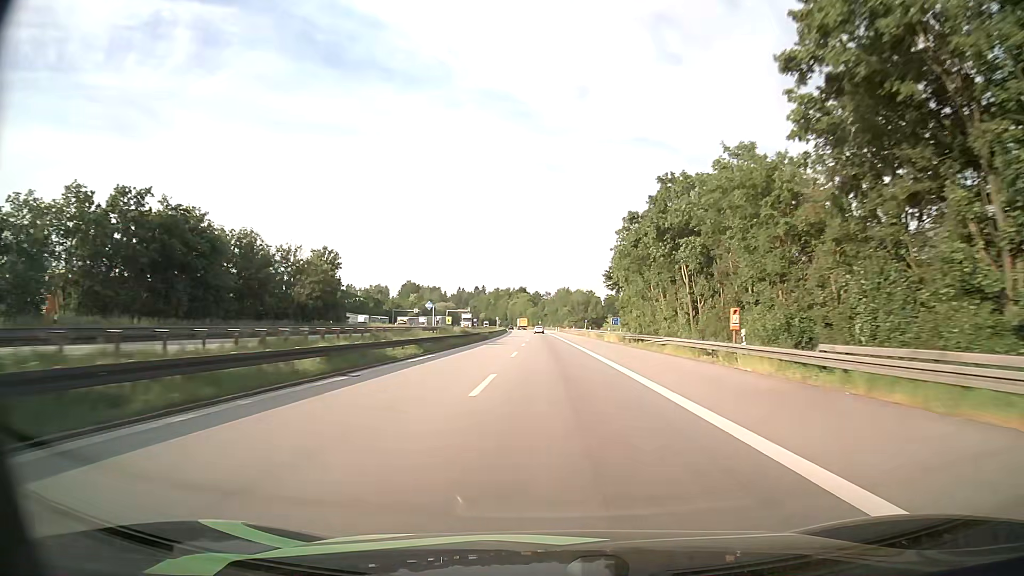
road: motorway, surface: asphalt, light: Day
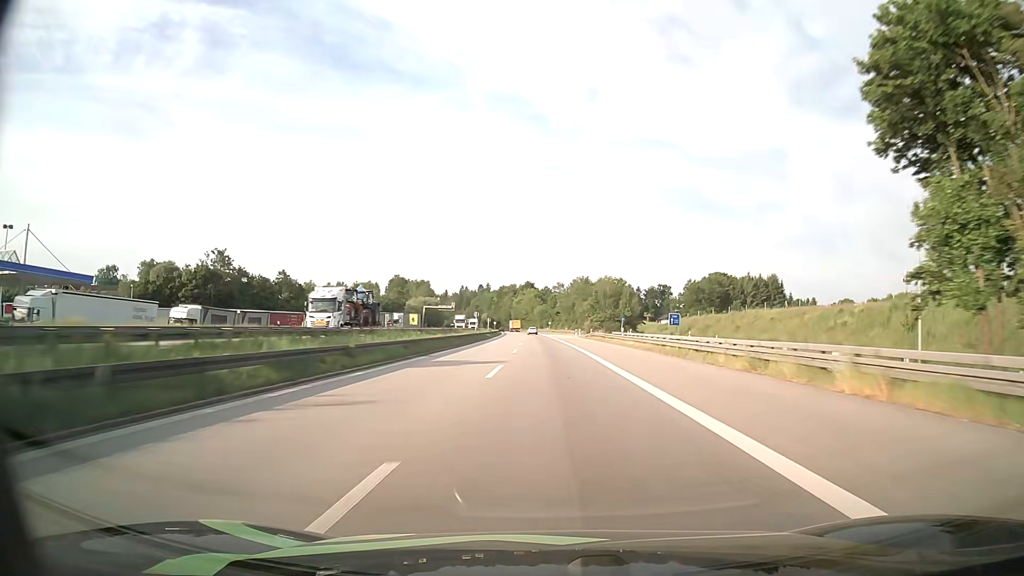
(-0.3, +66.5) m; -1°
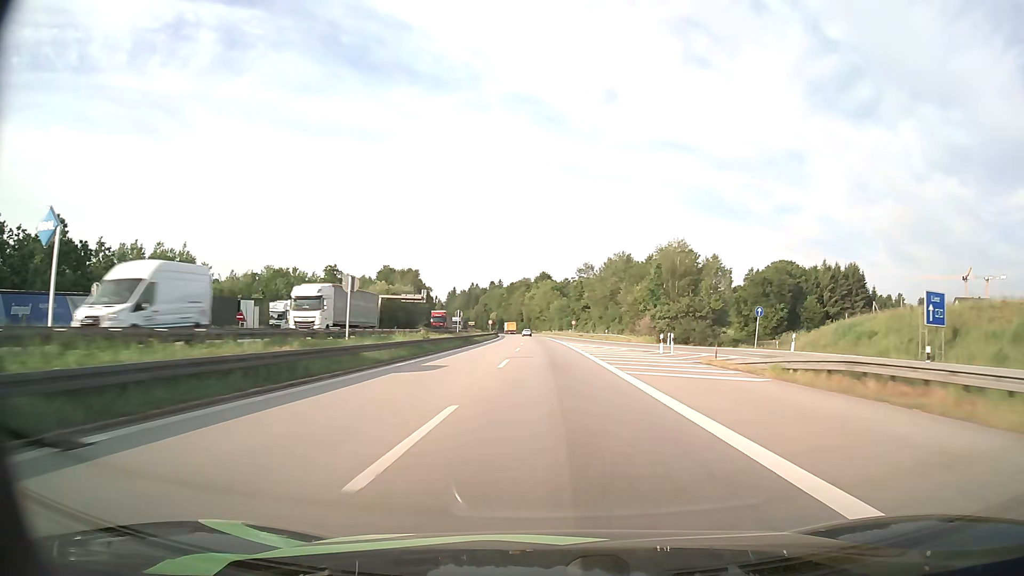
(-0.8, +66.4) m; -1°
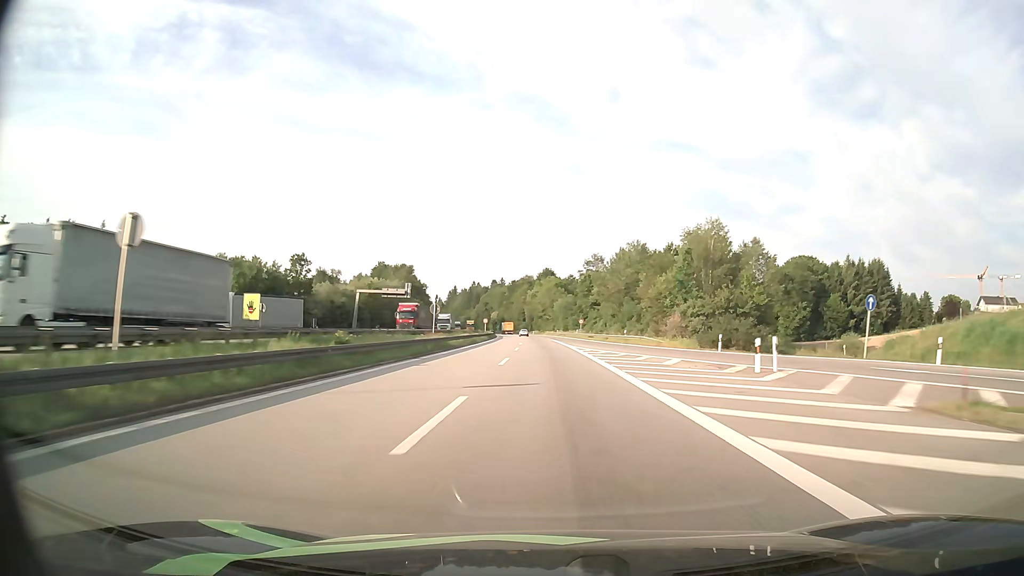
(-0.1, +16.6) m; 0°
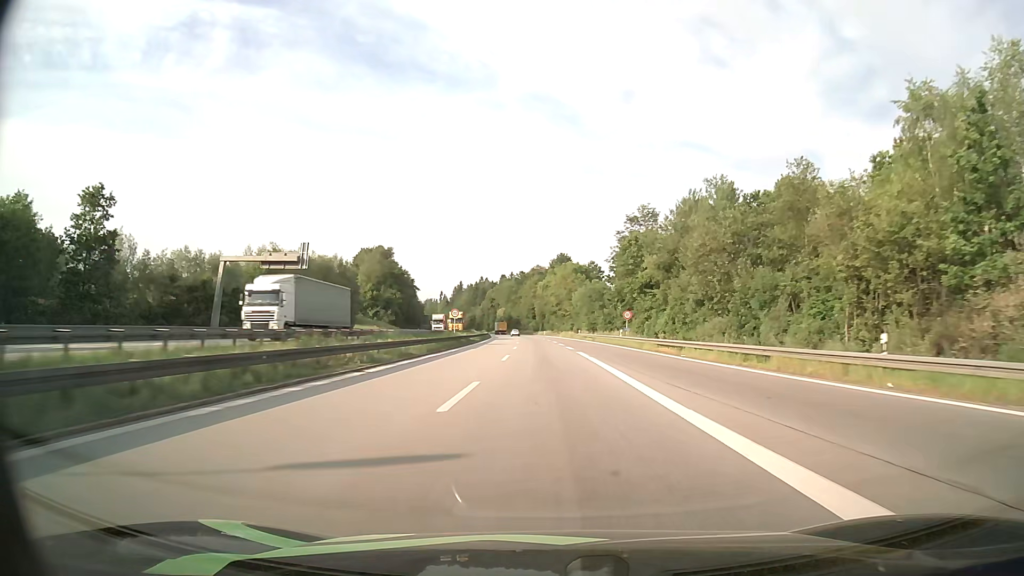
(-0.5, +49.8) m; -1°
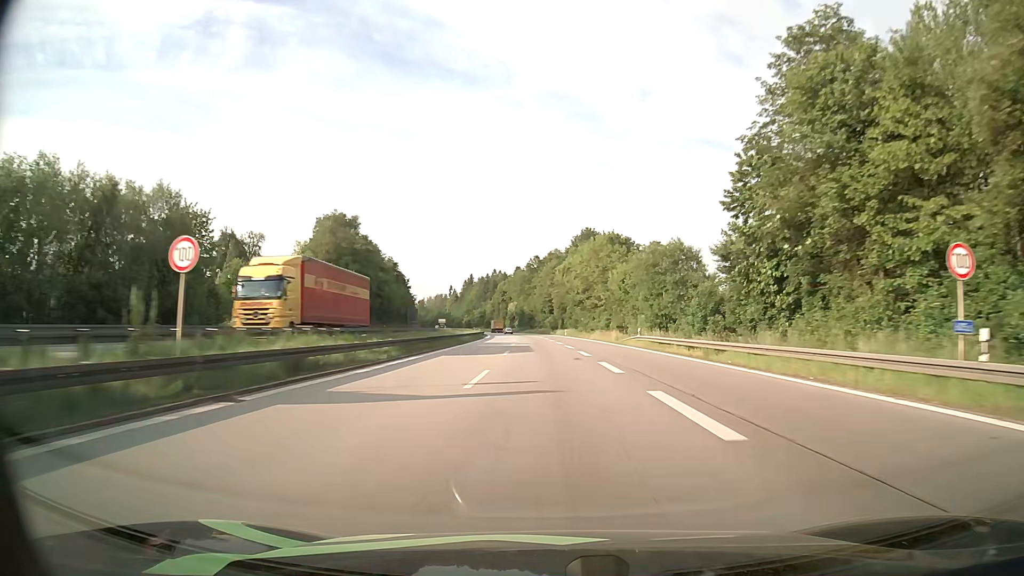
(-0.6, +49.8) m; -2°
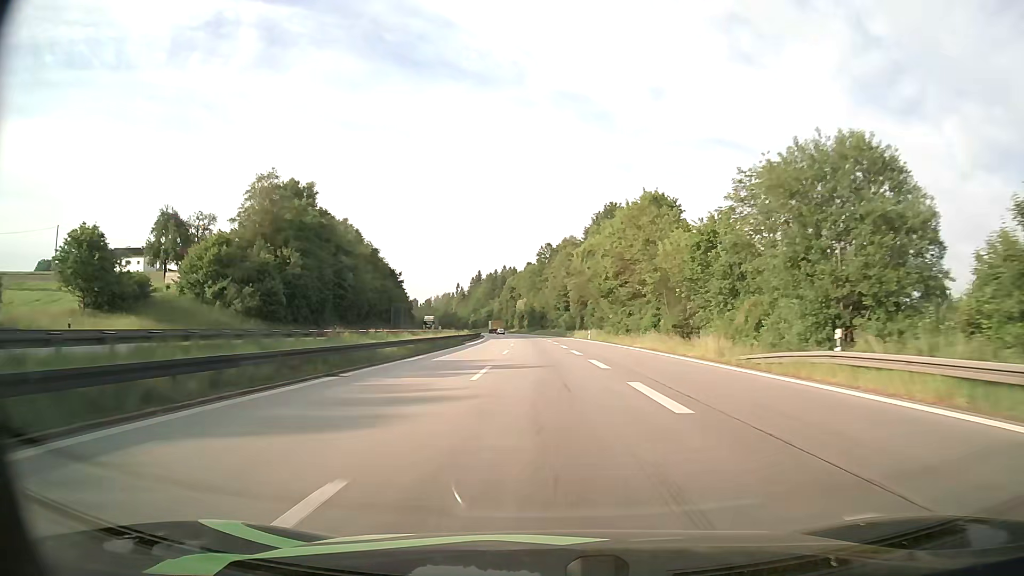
(-0.3, +33.2) m; -1°
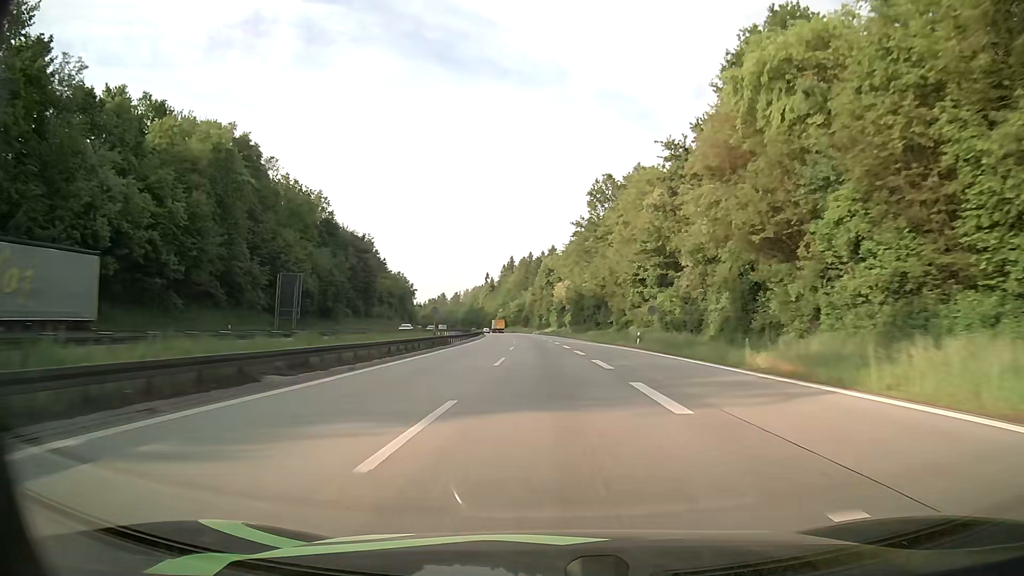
(-2.5, +83.2) m; -4°
(0, +10) (0, +20) (0, +30) (-1, +40) (-1, +50) (-2, +60) (-2, +70) (-3, +80) (-3, +90) (-4, +100) m
